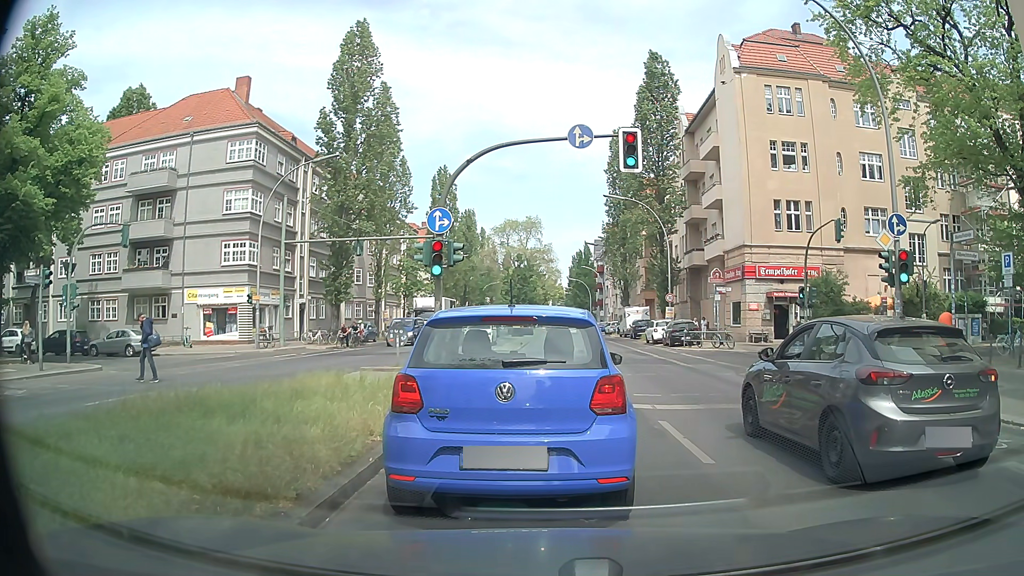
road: secondary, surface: asphalt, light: Day
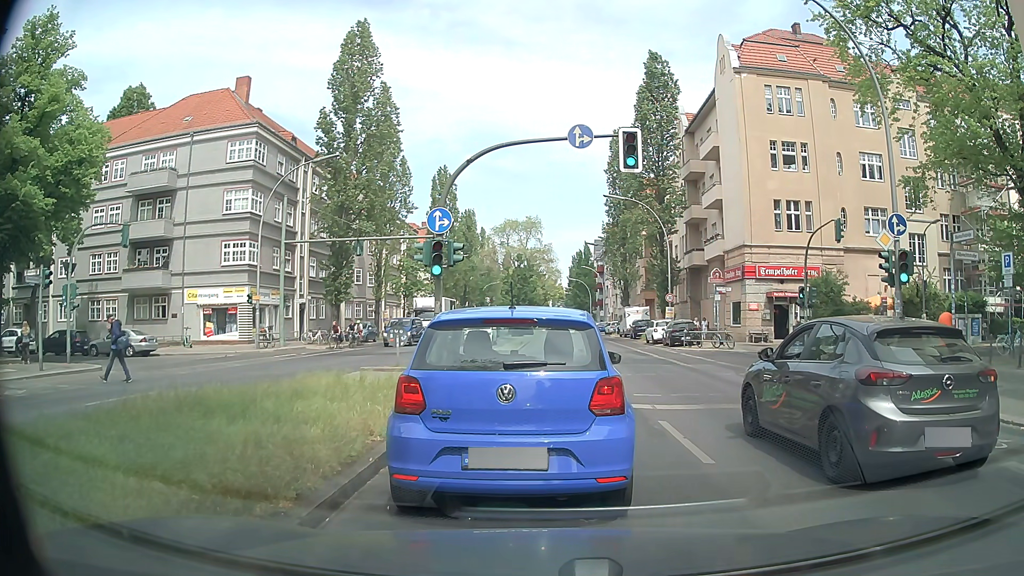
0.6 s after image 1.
(0.0, 0.0) m; 0°
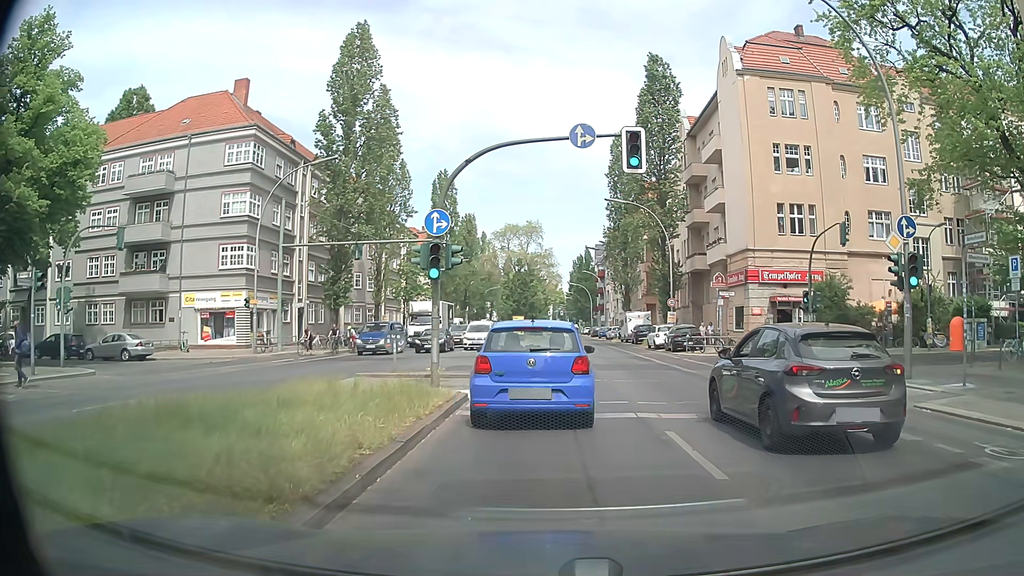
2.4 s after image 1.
(0.0, +0.5) m; 0°
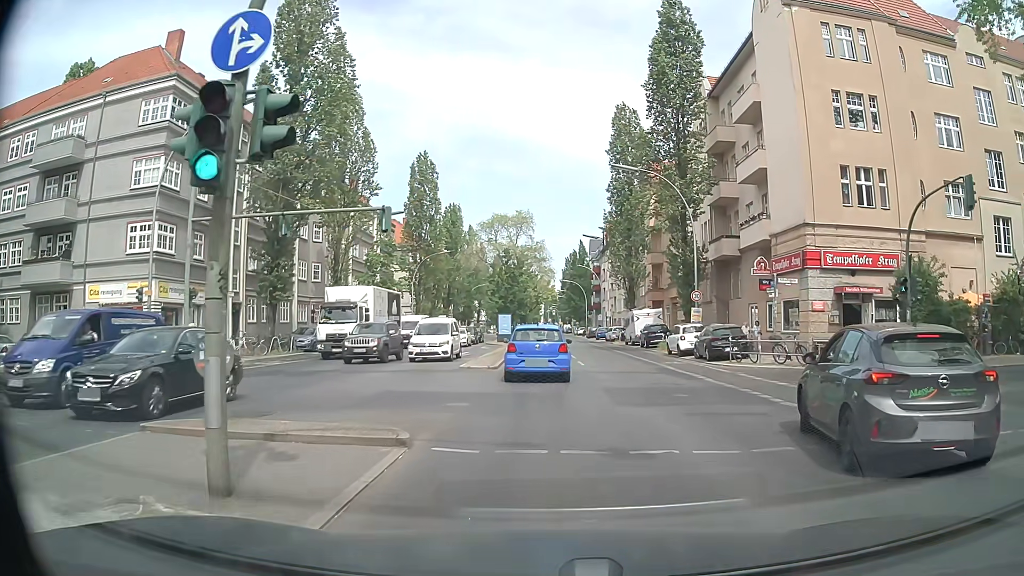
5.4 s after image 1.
(+0.1, +10.7) m; +1°
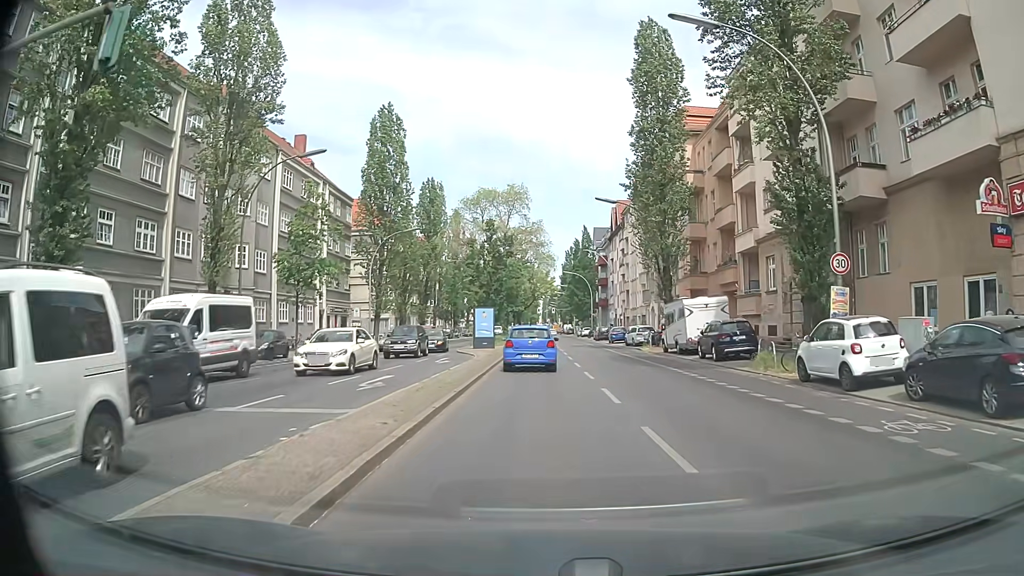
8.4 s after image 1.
(0.0, +19.4) m; 0°
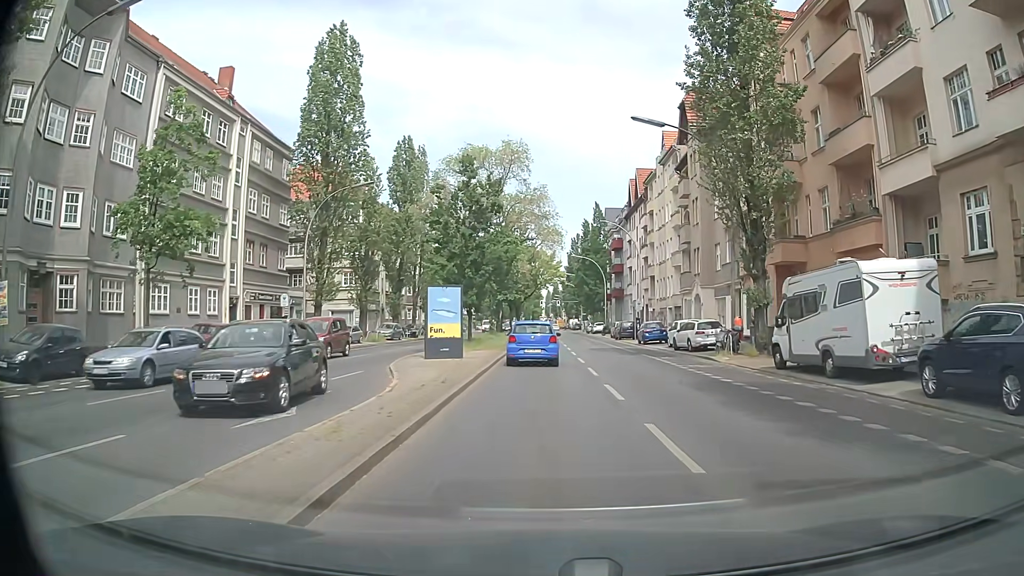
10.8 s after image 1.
(-0.3, +18.2) m; -2°
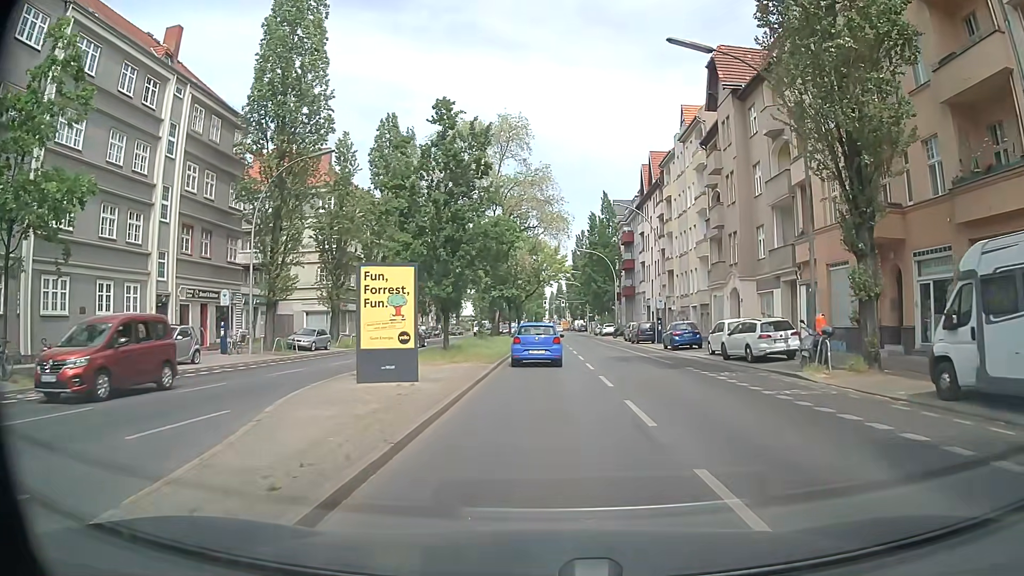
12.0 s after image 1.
(+0.2, +9.0) m; +1°
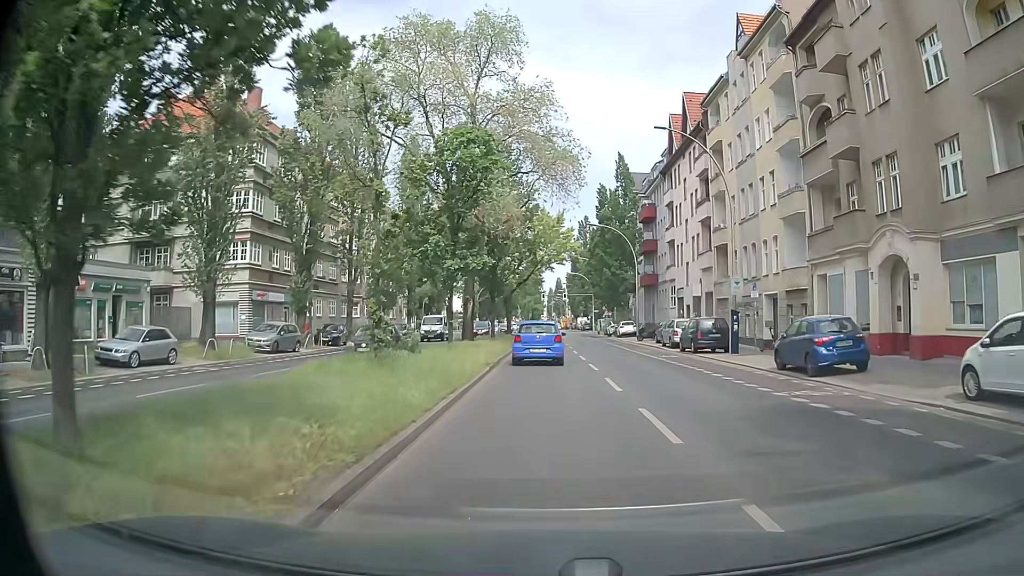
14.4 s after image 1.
(-0.2, +19.7) m; 0°
(0, +10) (0, +20) (0, +30) (0, +40) (0, +50) (0, +60) (0, +70) (-1, +80) (-2, +90) (-3, +100) m
